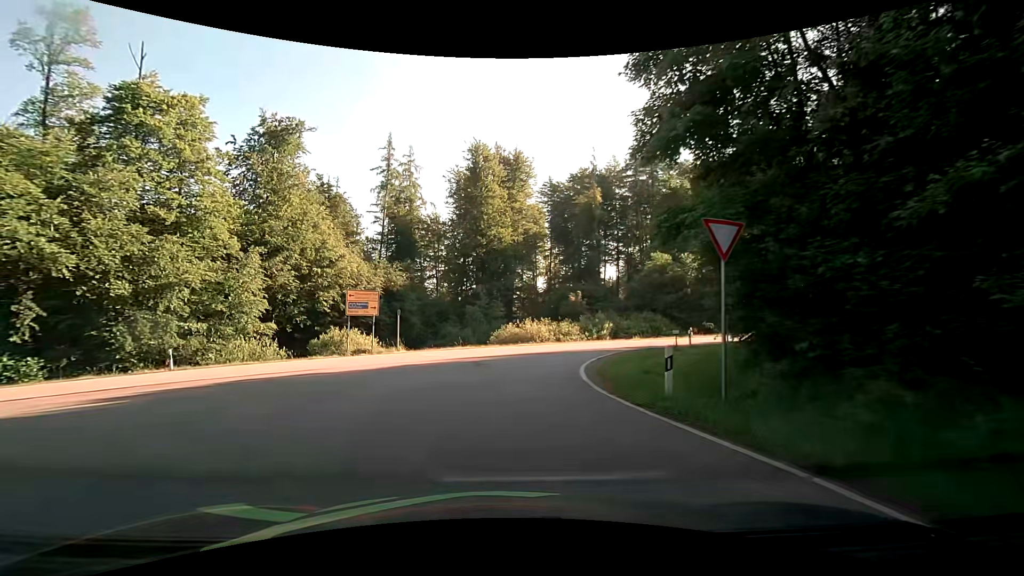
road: tertiary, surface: asphalt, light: Day
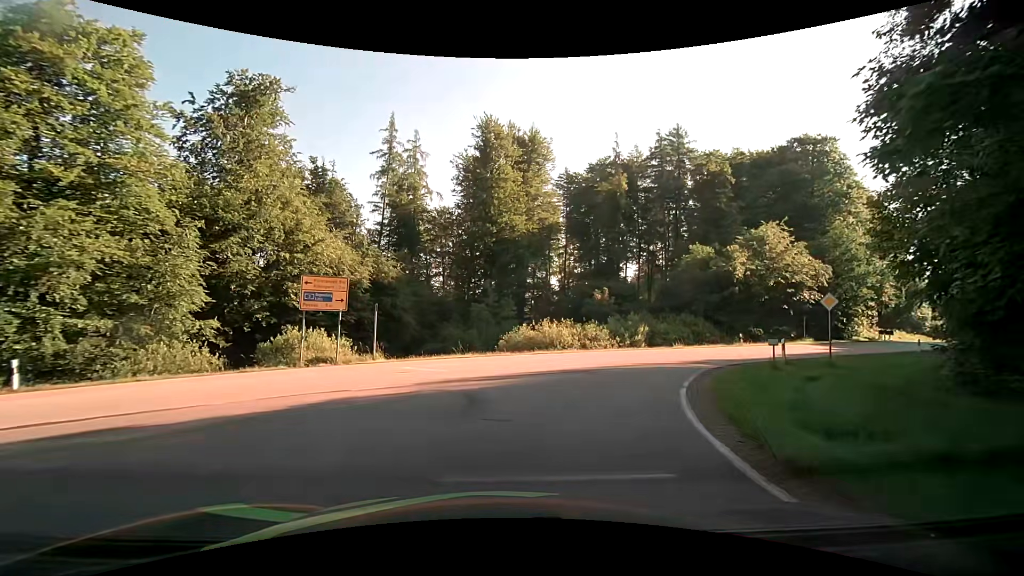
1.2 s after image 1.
(-0.3, +8.4) m; -2°
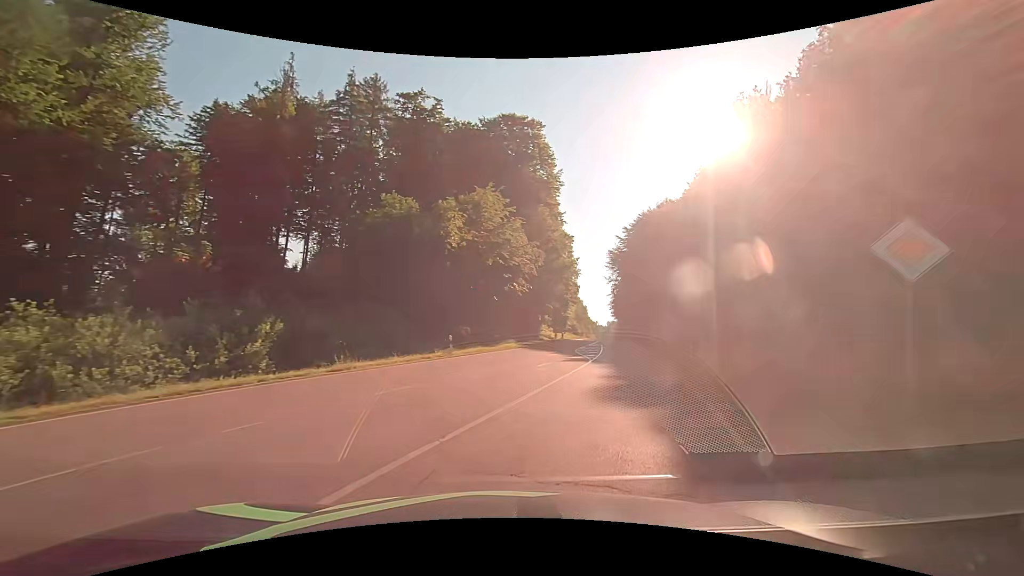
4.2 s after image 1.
(+6.0, +20.3) m; +36°
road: secondary
